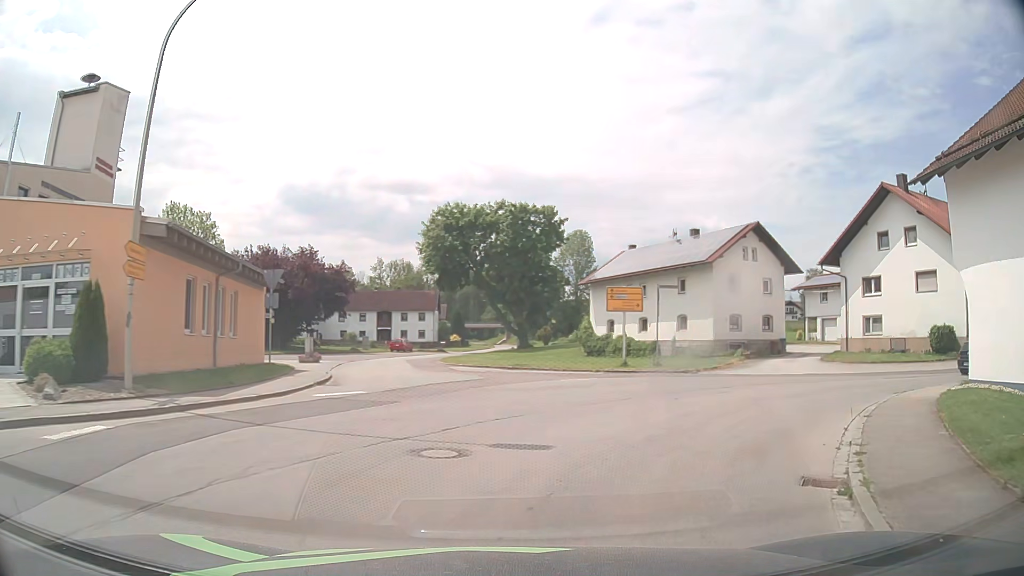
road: tertiary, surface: asphalt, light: Day
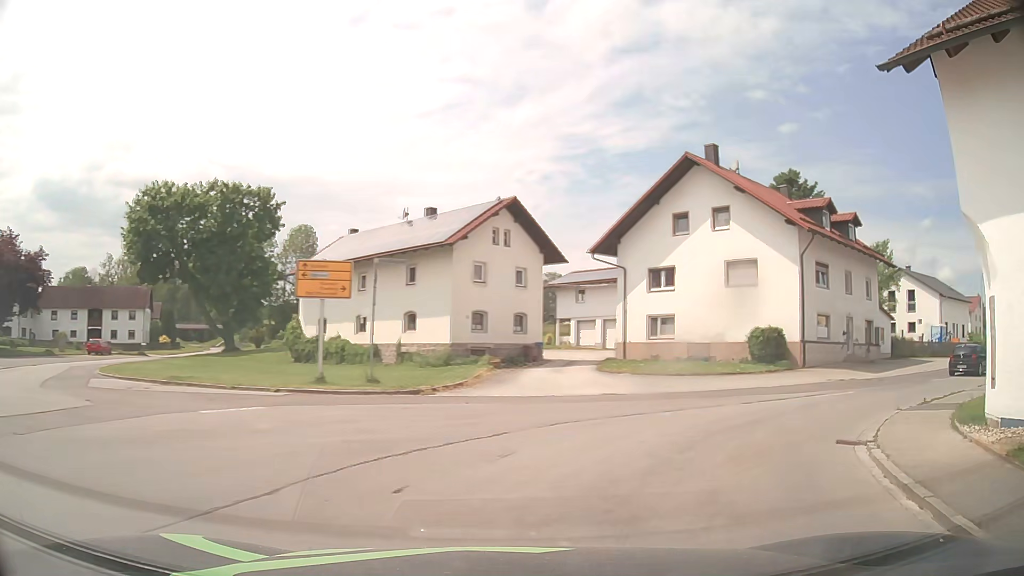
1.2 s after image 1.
(+1.6, +9.4) m; +22°
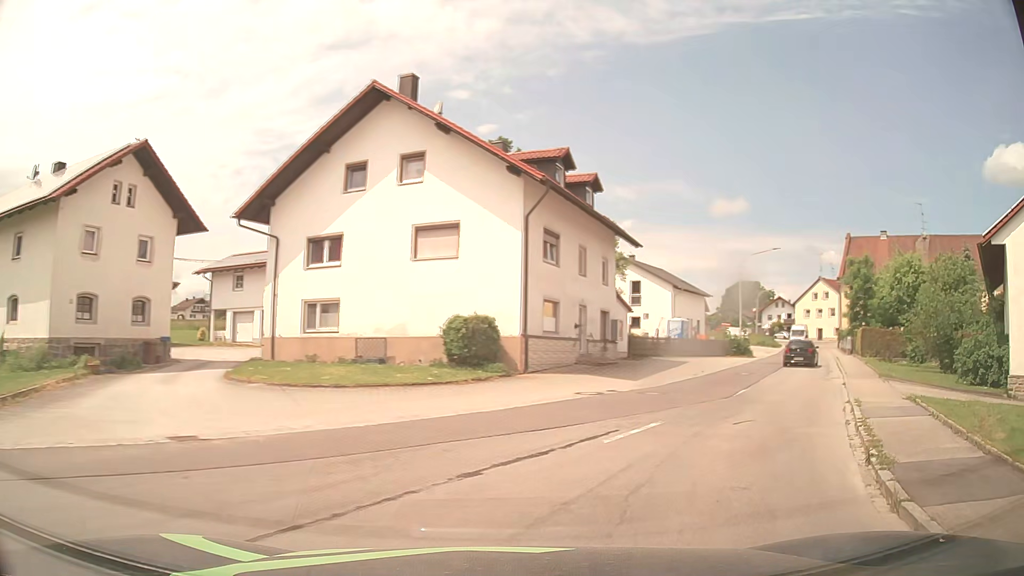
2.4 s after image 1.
(+2.2, +9.3) m; +27°
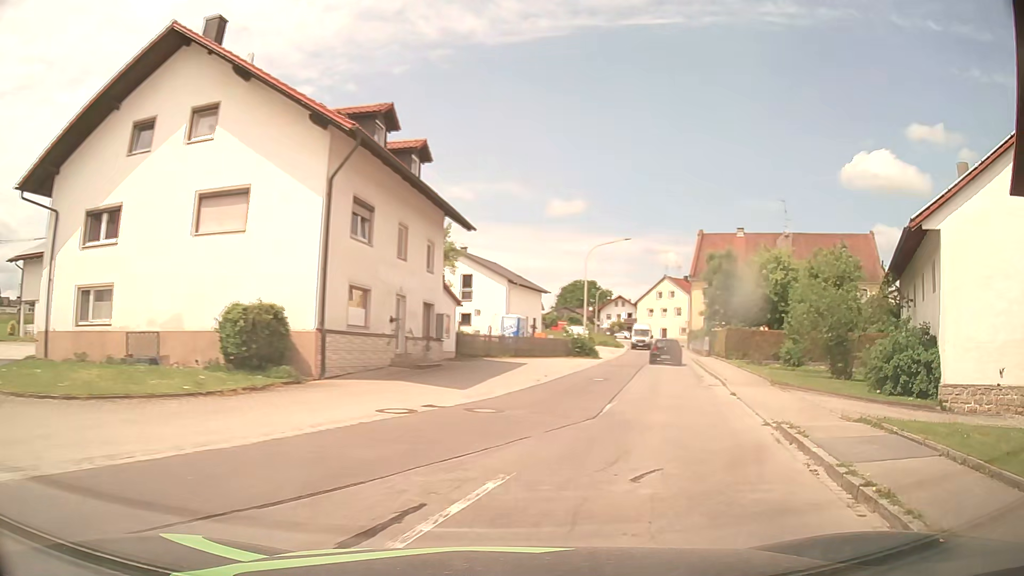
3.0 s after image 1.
(+0.6, +5.0) m; +14°
